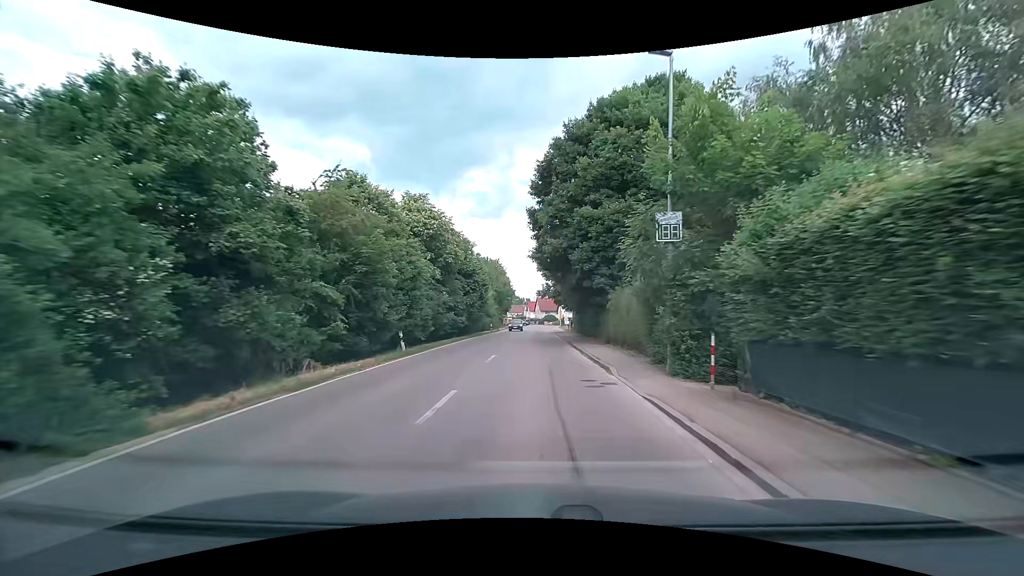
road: tertiary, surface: asphalt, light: Day
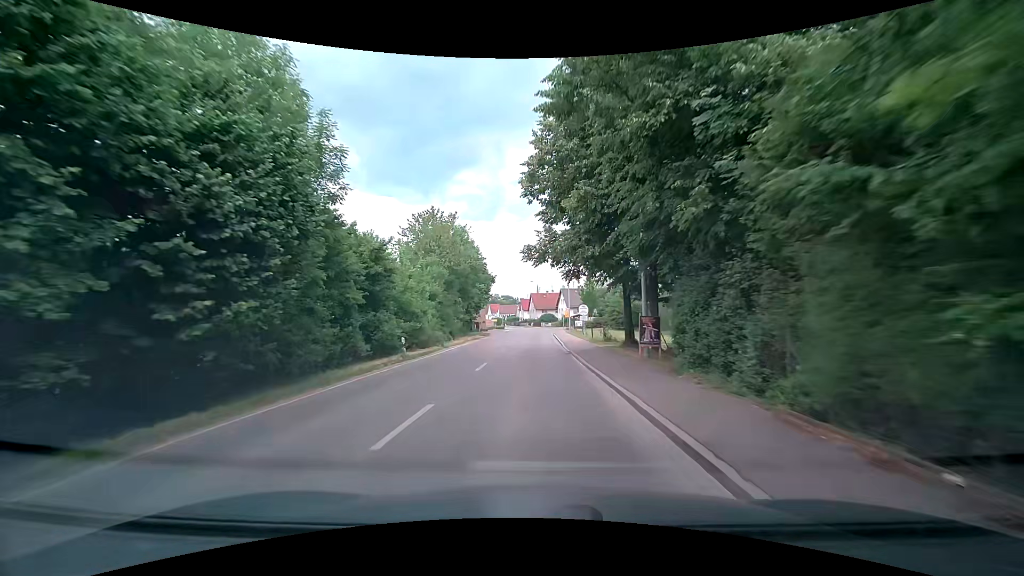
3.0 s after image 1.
(+0.1, +37.0) m; 0°
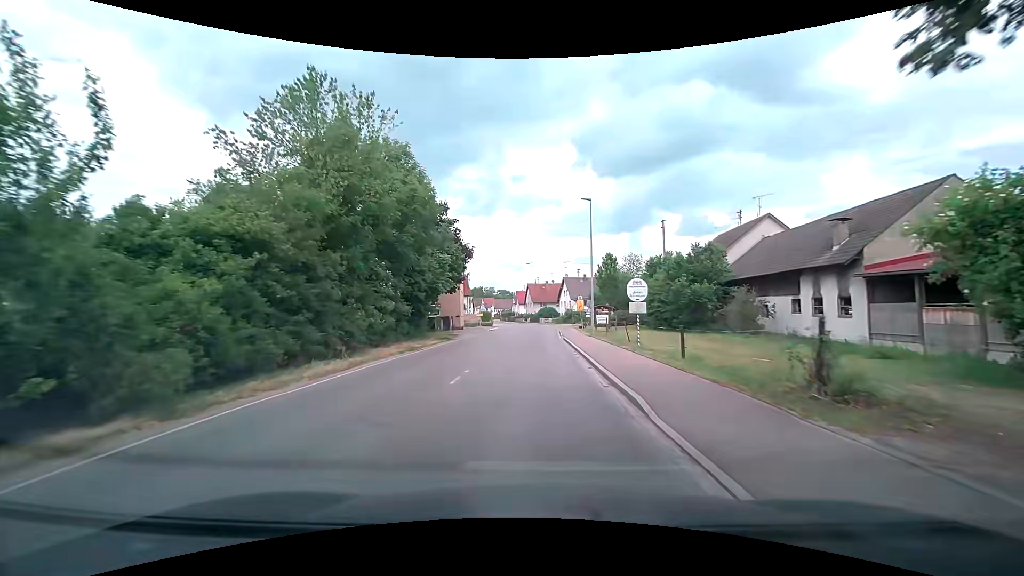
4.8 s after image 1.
(0.0, +22.8) m; 0°
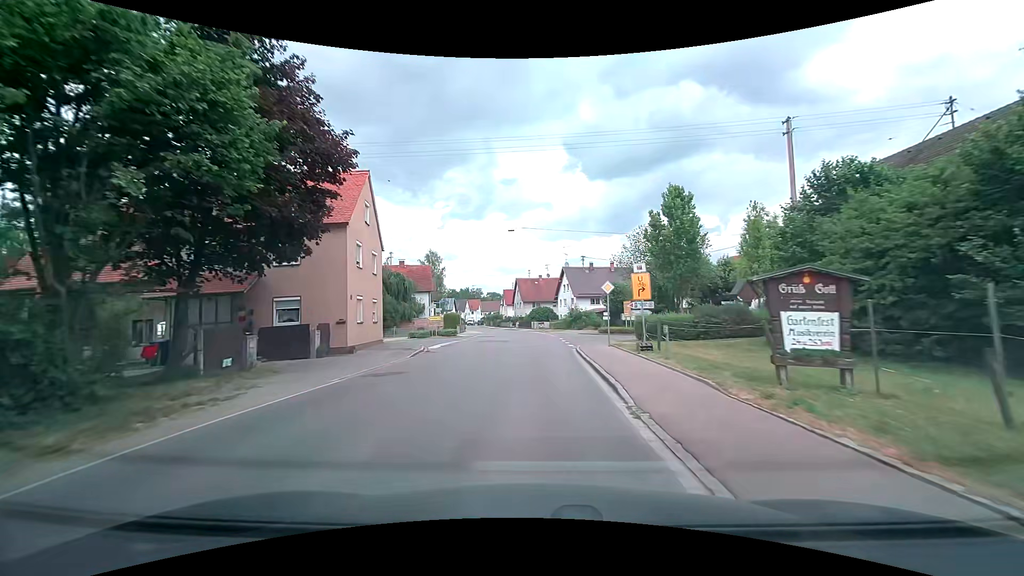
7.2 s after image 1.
(+0.5, +28.7) m; +1°
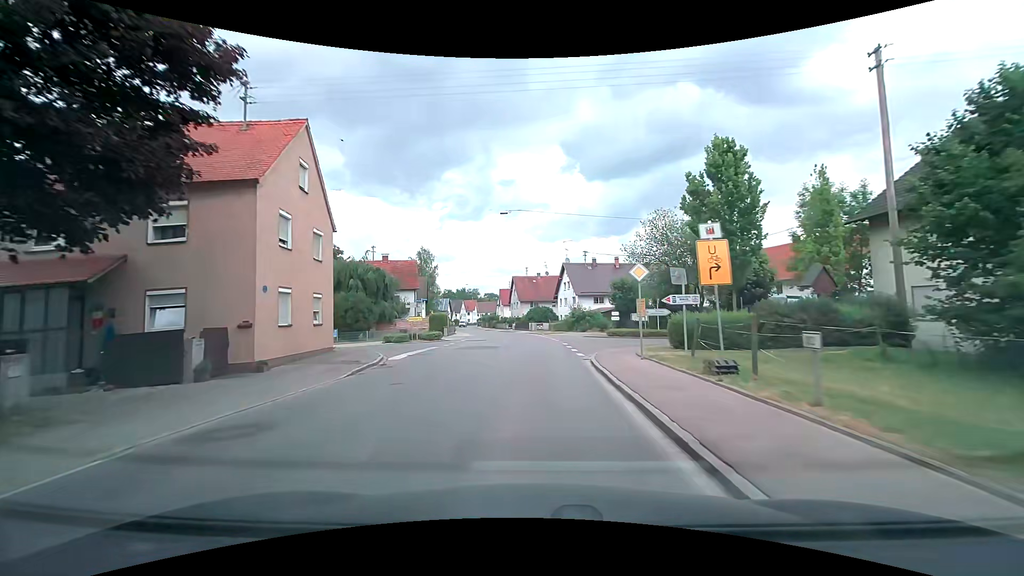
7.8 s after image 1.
(0.0, +7.0) m; 0°
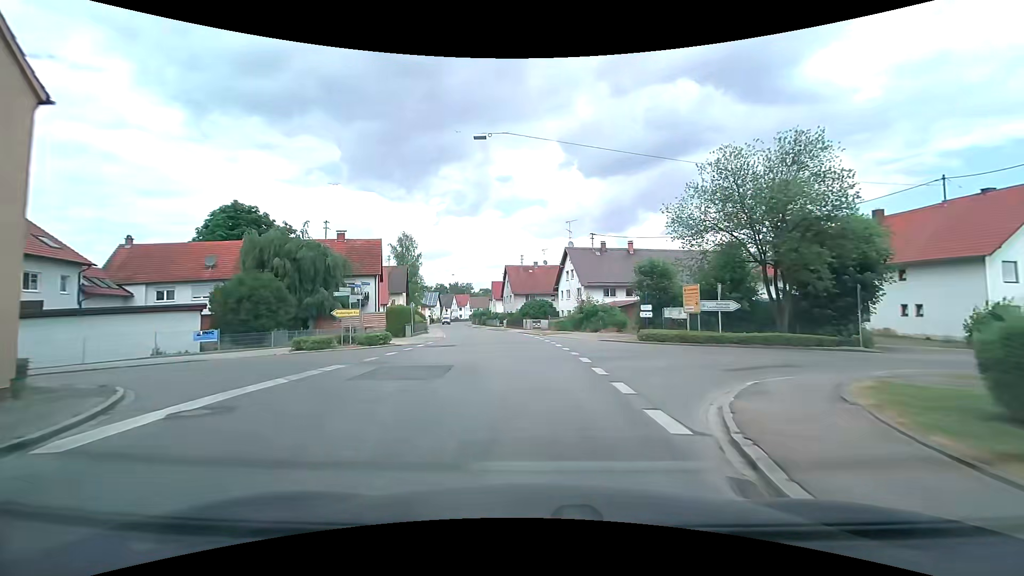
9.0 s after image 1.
(+0.2, +13.9) m; +1°
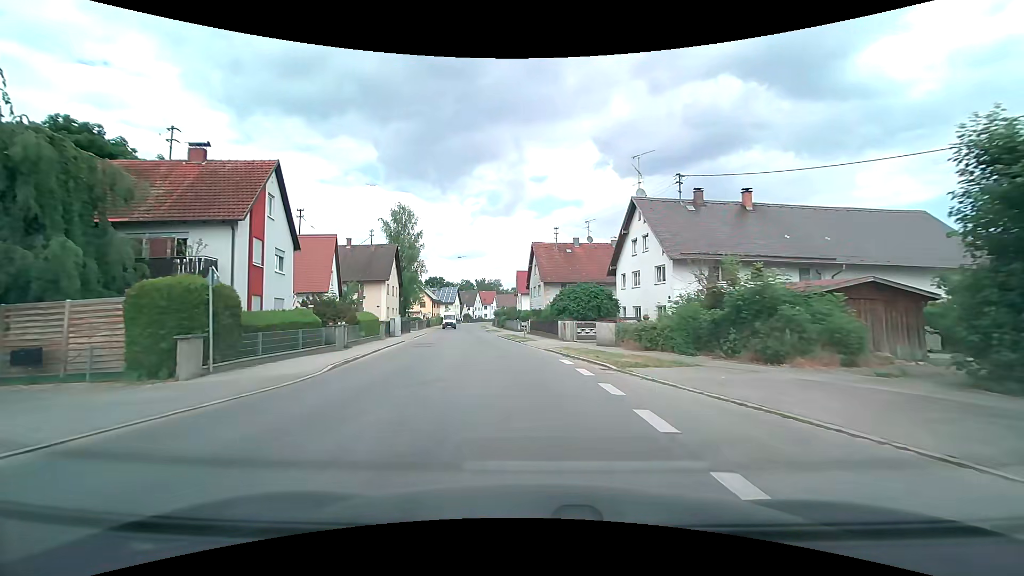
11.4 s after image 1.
(-0.6, +26.8) m; -4°
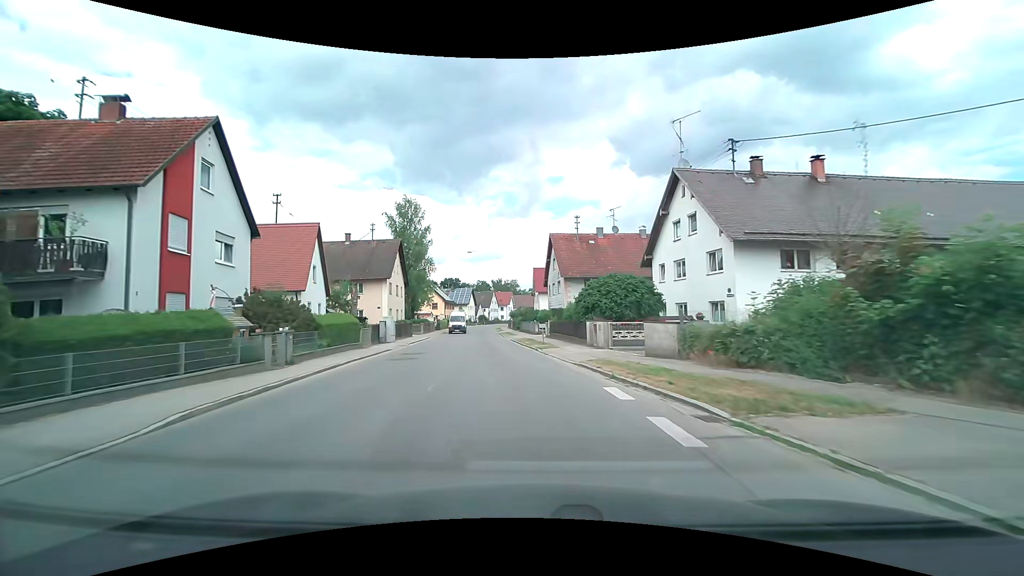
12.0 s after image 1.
(-0.1, +6.8) m; -2°
(0, +10) (-1, +20) (-2, +30) (-4, +40) (-5, +50) (-6, +60) (-7, +70) (-8, +80) (-9, +90) (-9, +100) m
